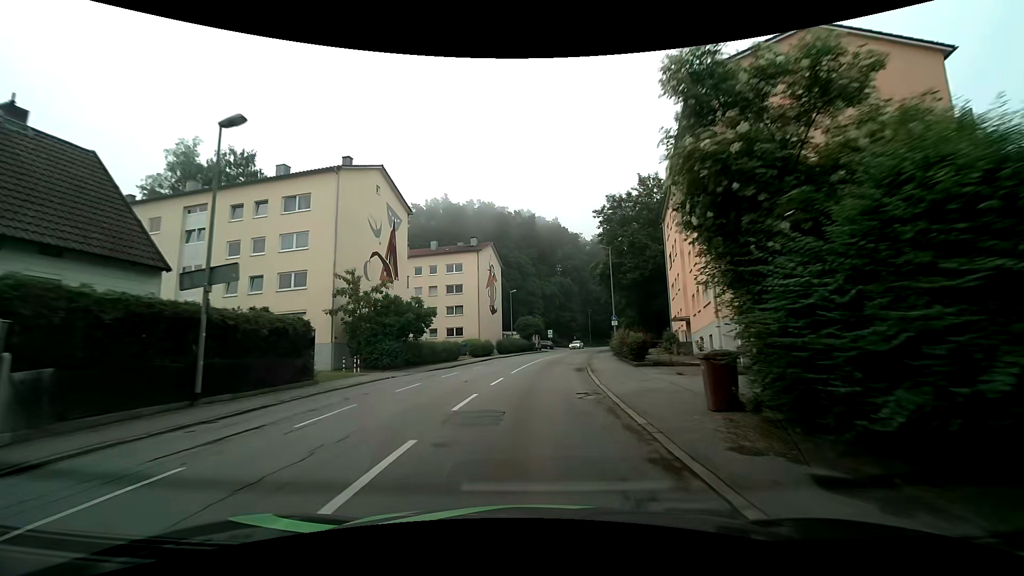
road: tertiary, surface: asphalt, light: Day
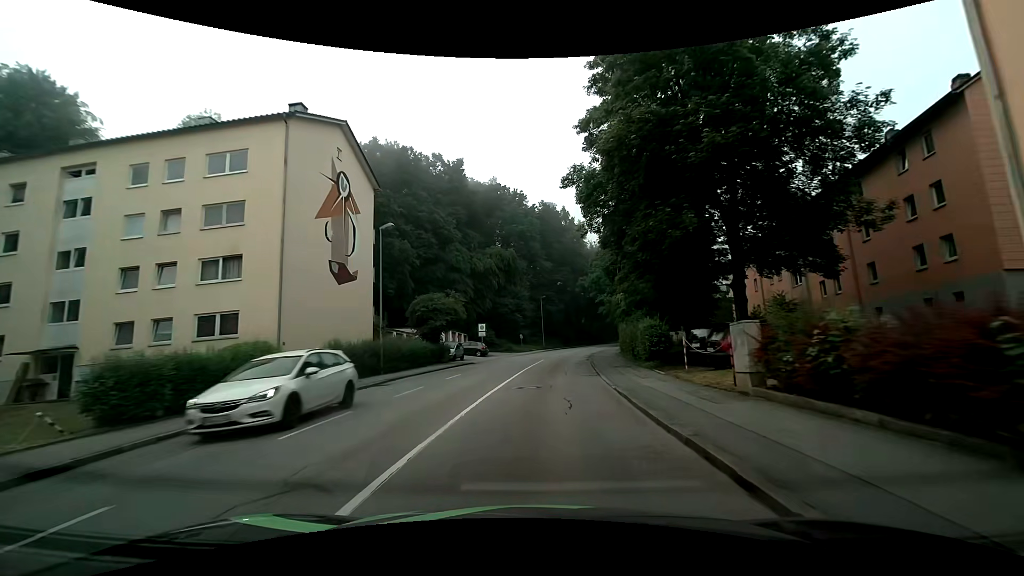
(+2.2, +37.2) m; +7°
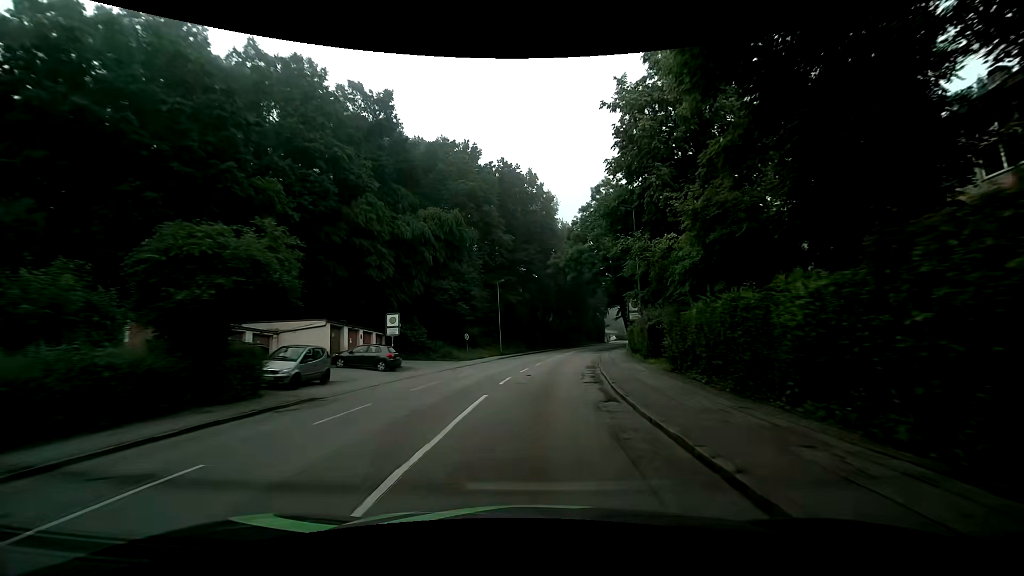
(+0.7, +22.7) m; +3°
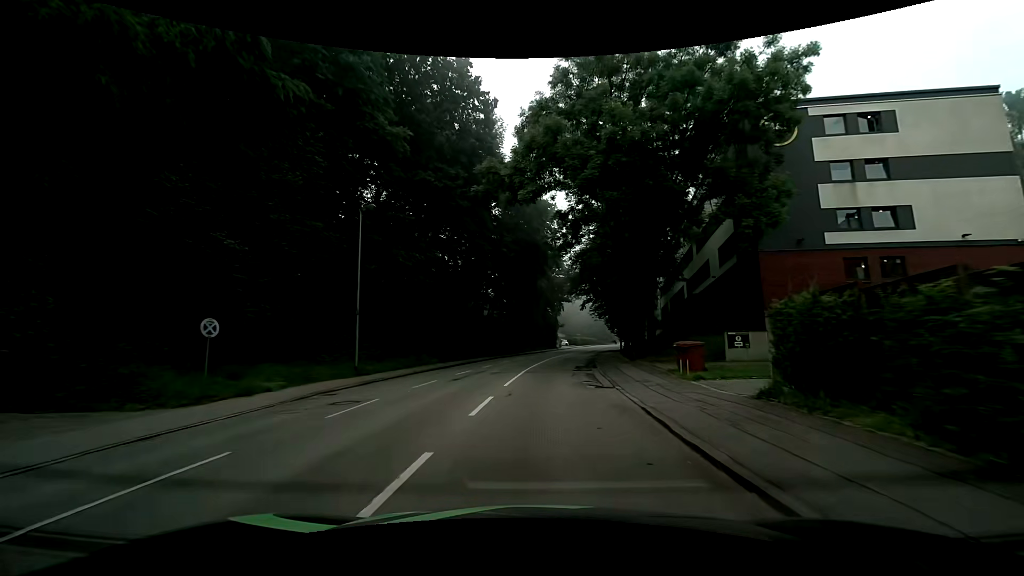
(+2.1, +30.3) m; +7°
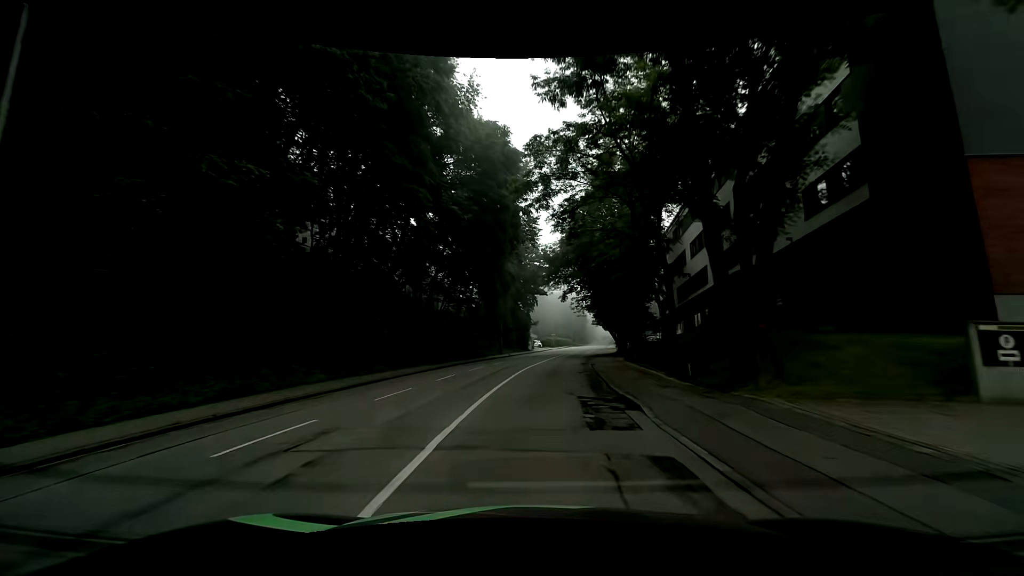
(+0.6, +15.2) m; +4°
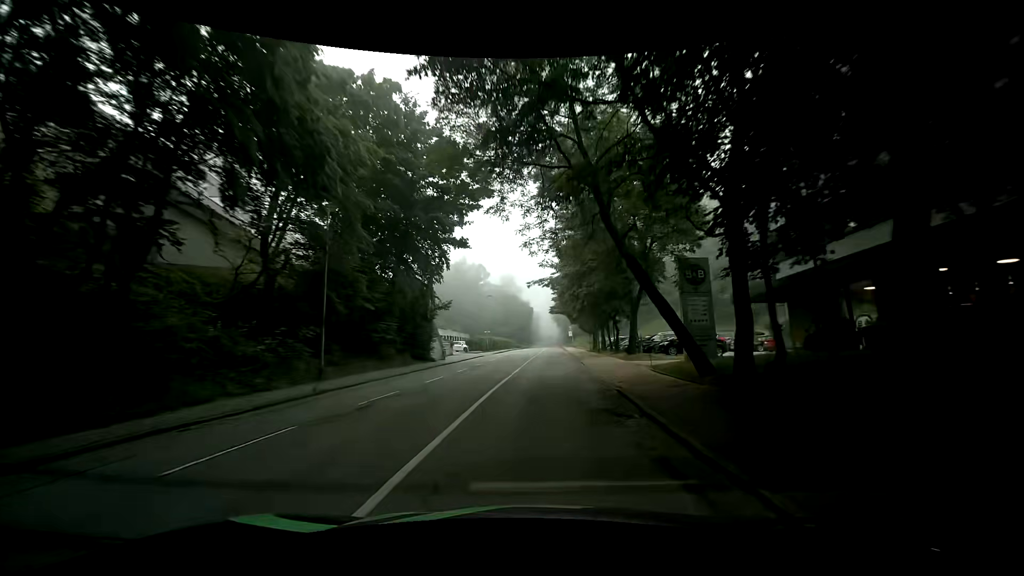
(+2.3, +37.9) m; +8°
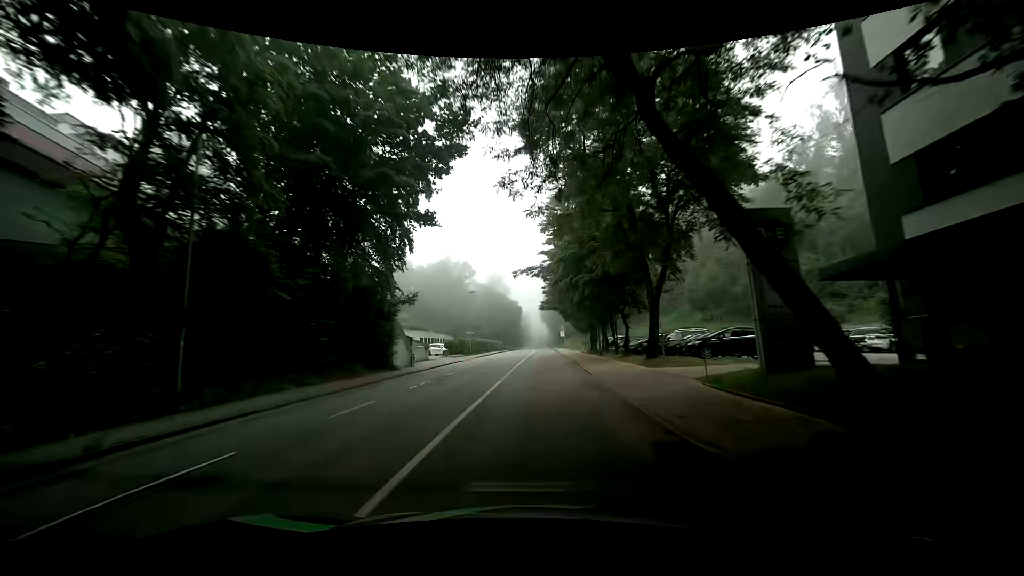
(0.0, +7.6) m; 0°
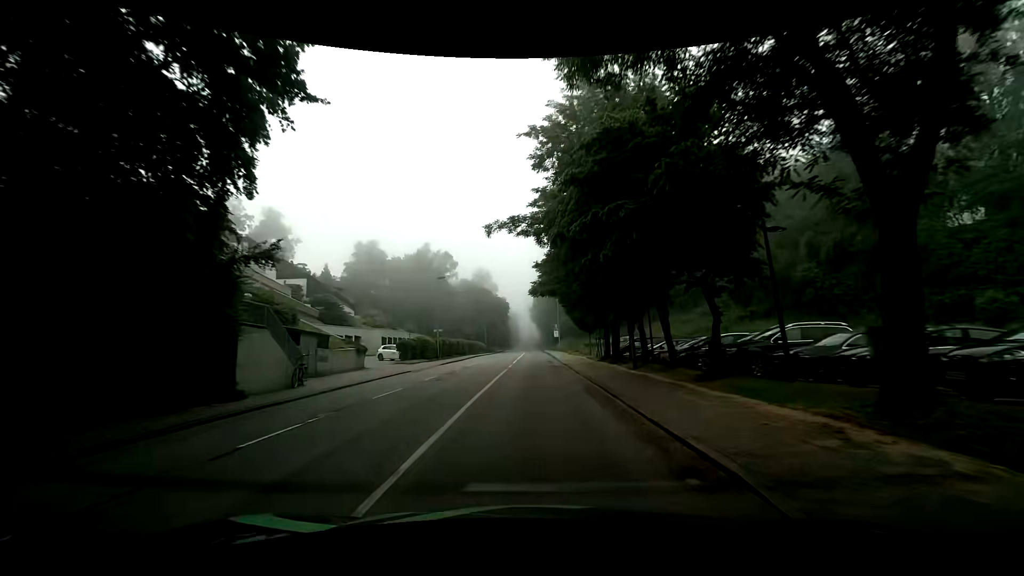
(+0.2, +15.2) m; +1°
(0, +10) (0, +20) (0, +30) (0, +40) (0, +50) (0, +60) (0, +70) (0, +80) (0, +90) (+1, +100) m
